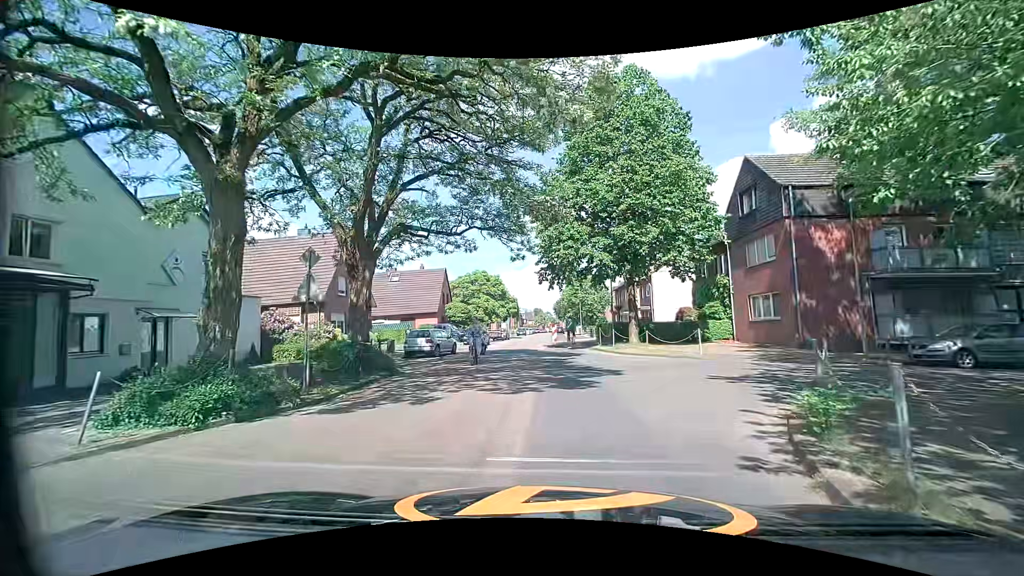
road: residential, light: Day
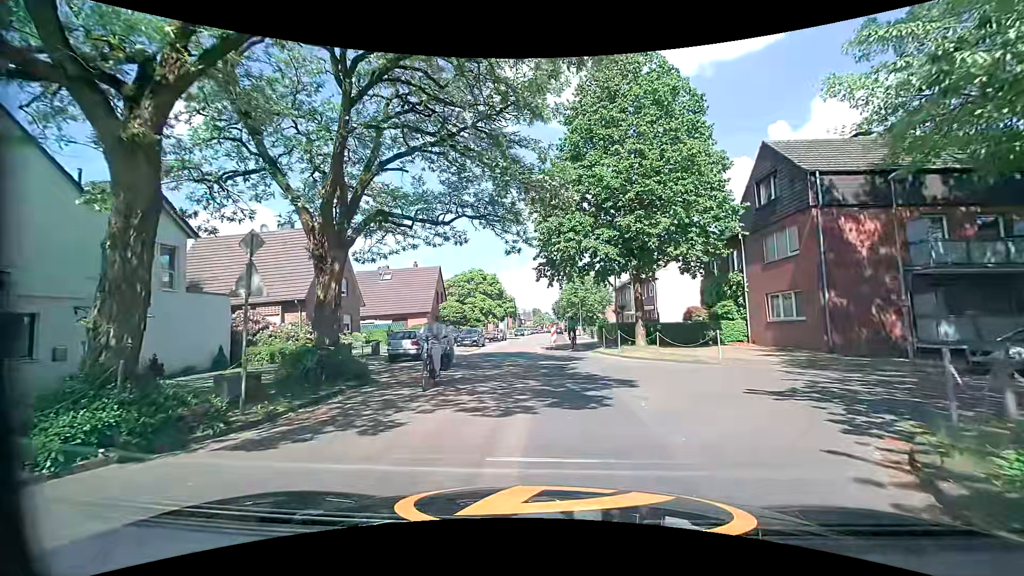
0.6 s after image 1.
(0.0, +2.3) m; 0°
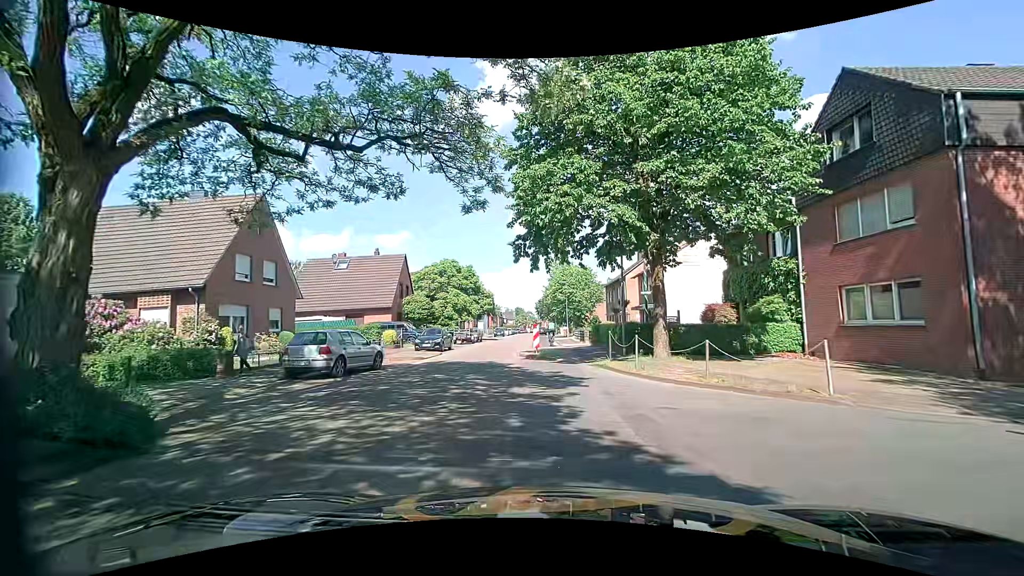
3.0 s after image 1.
(+0.1, +7.5) m; +3°
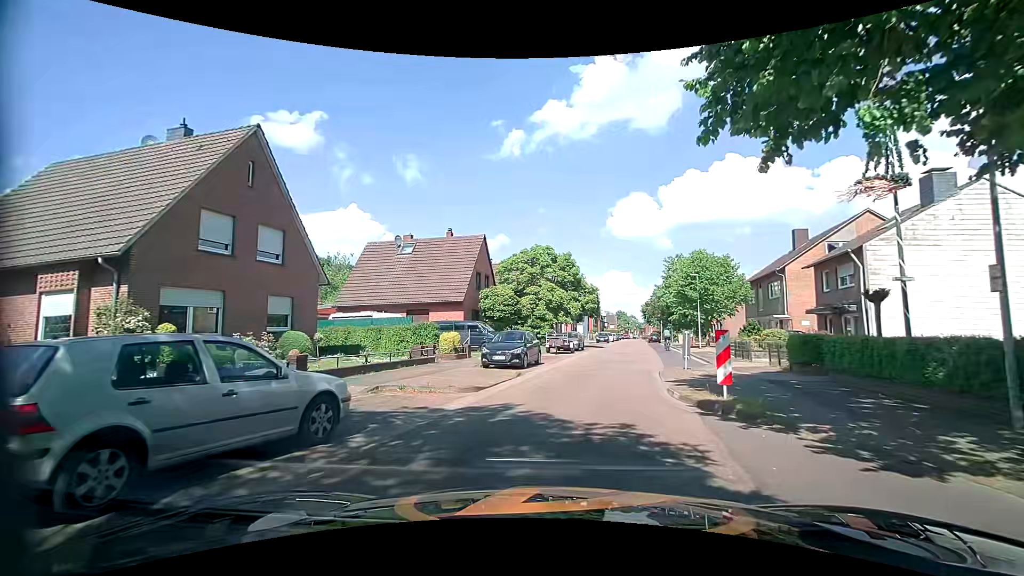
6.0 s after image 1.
(-1.7, +11.7) m; -12°
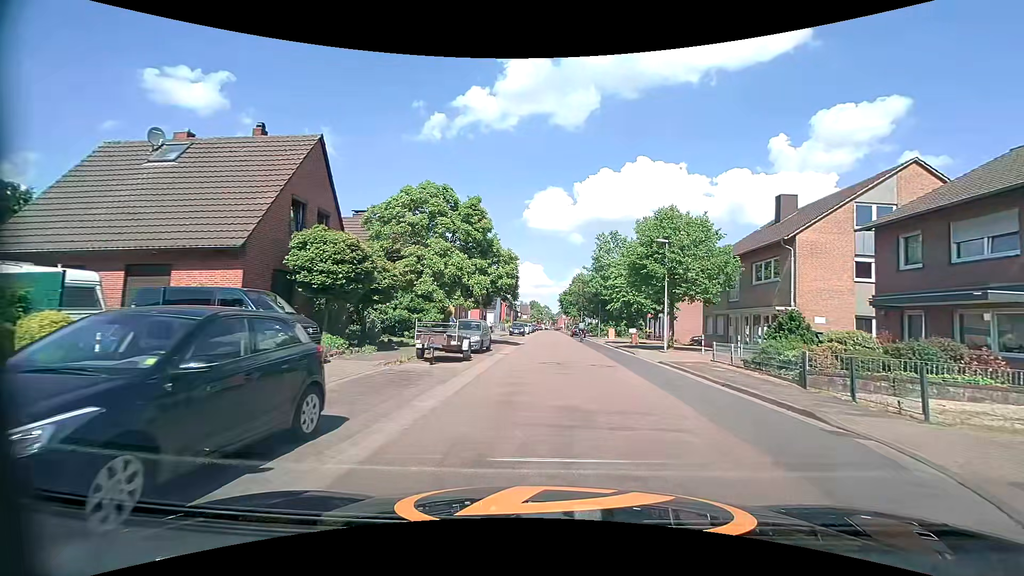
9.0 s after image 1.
(+1.1, +15.9) m; +10°
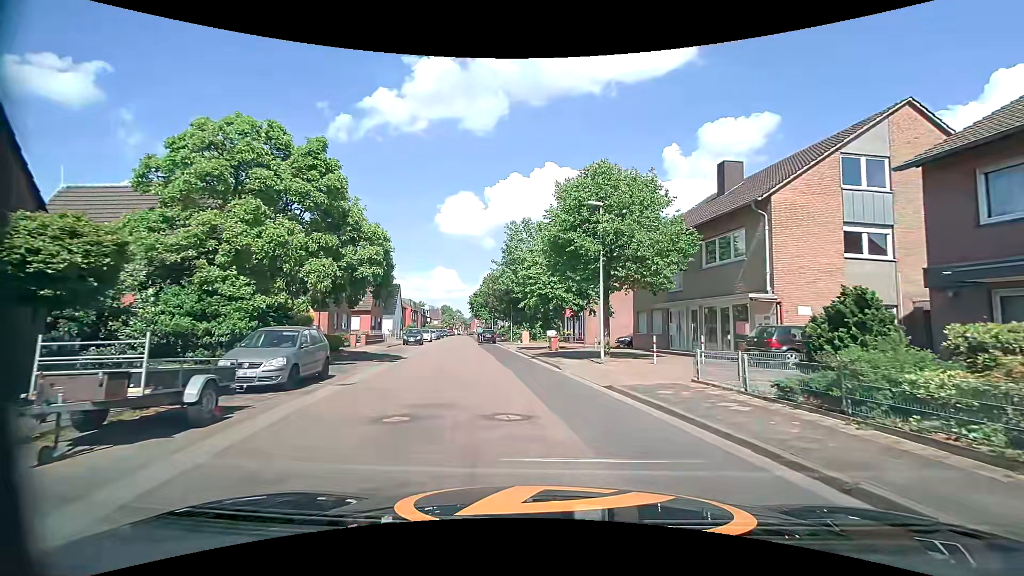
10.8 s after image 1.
(+0.8, +9.3) m; +10°
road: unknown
